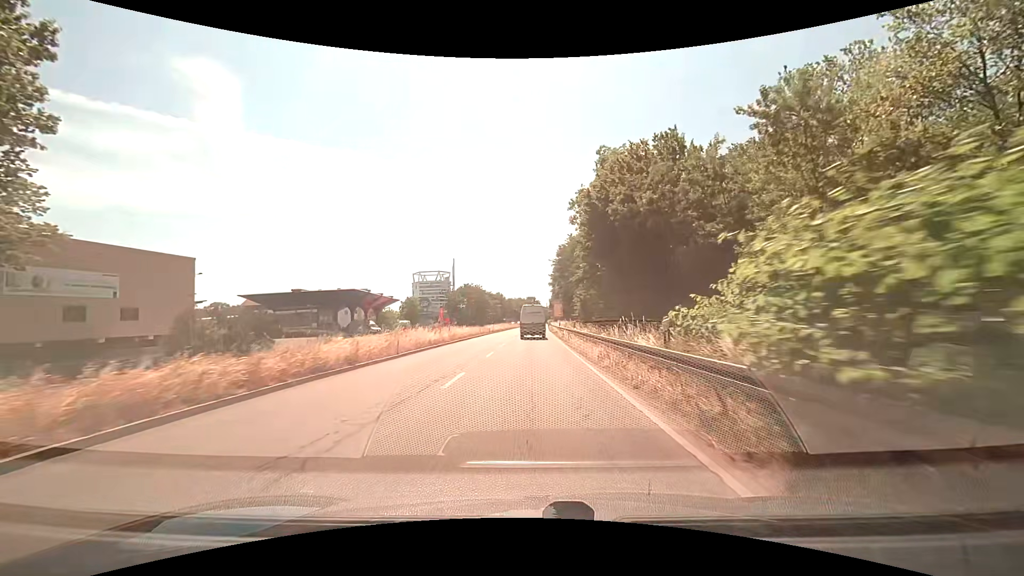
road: primary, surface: asphalt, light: Day
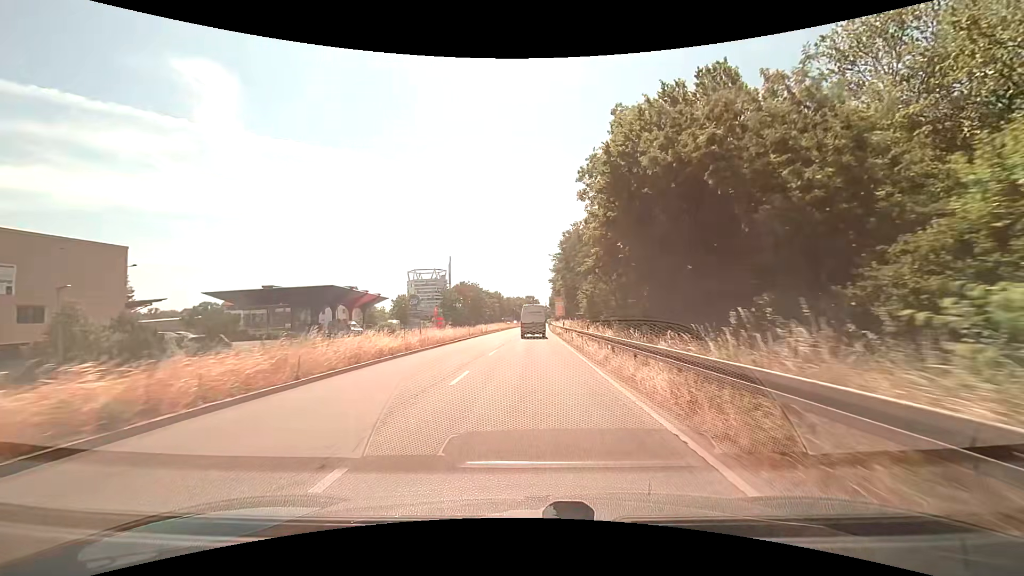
(+0.1, +8.5) m; +1°
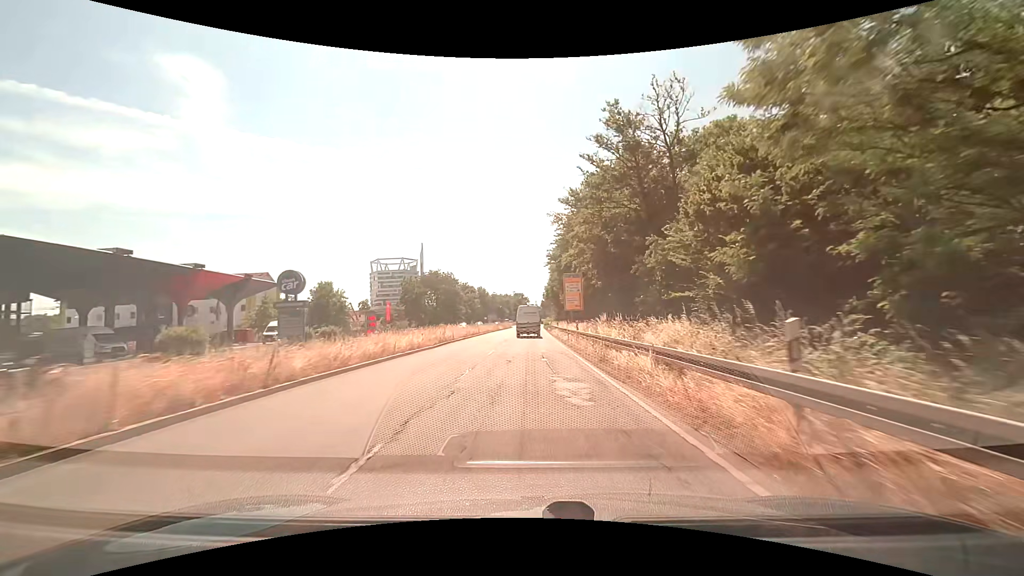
(+0.3, +44.3) m; +1°
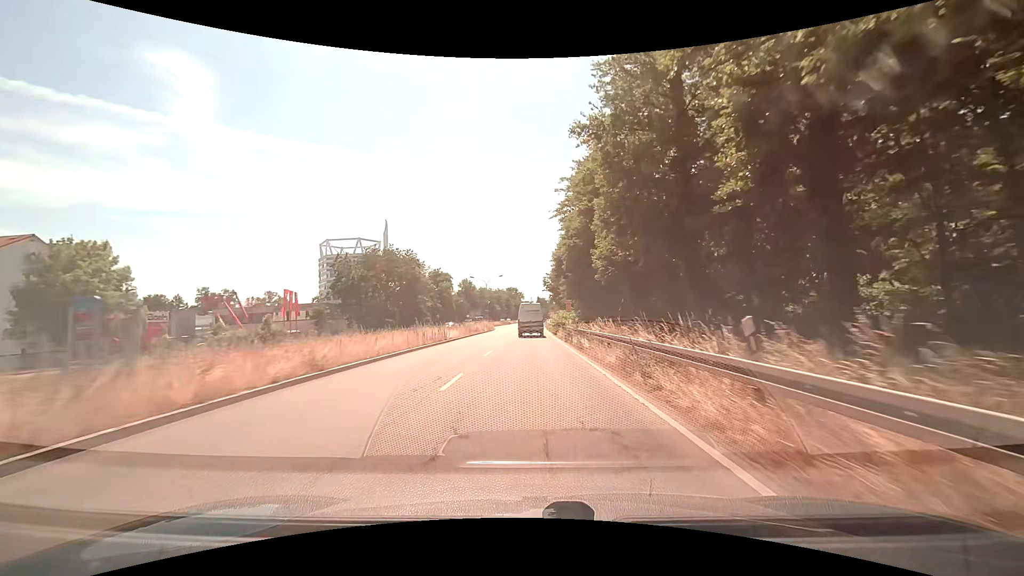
(+0.1, +47.4) m; 0°
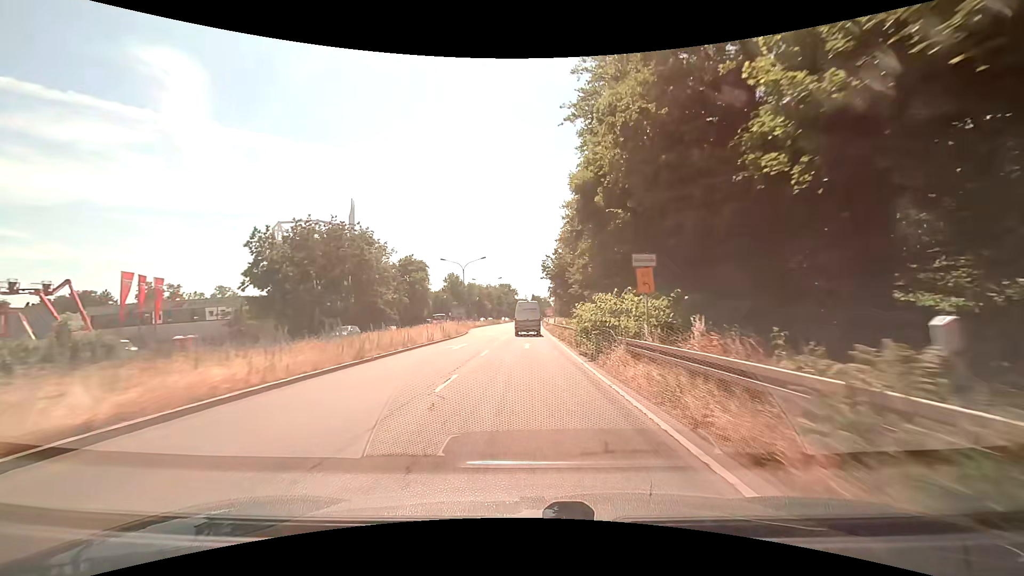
(+0.2, +27.1) m; +1°
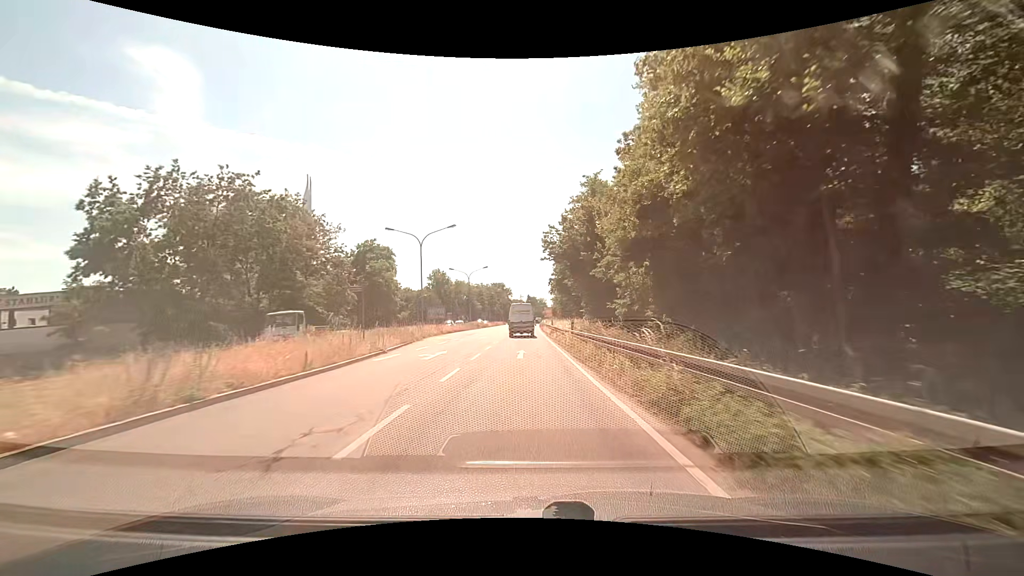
(+0.1, +25.2) m; +1°
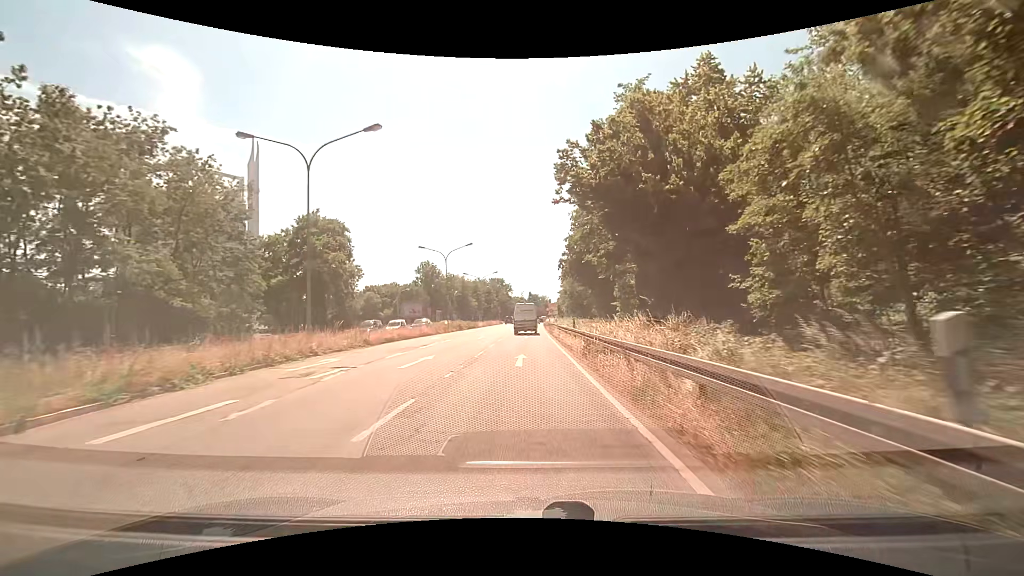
(+0.1, +23.3) m; 0°
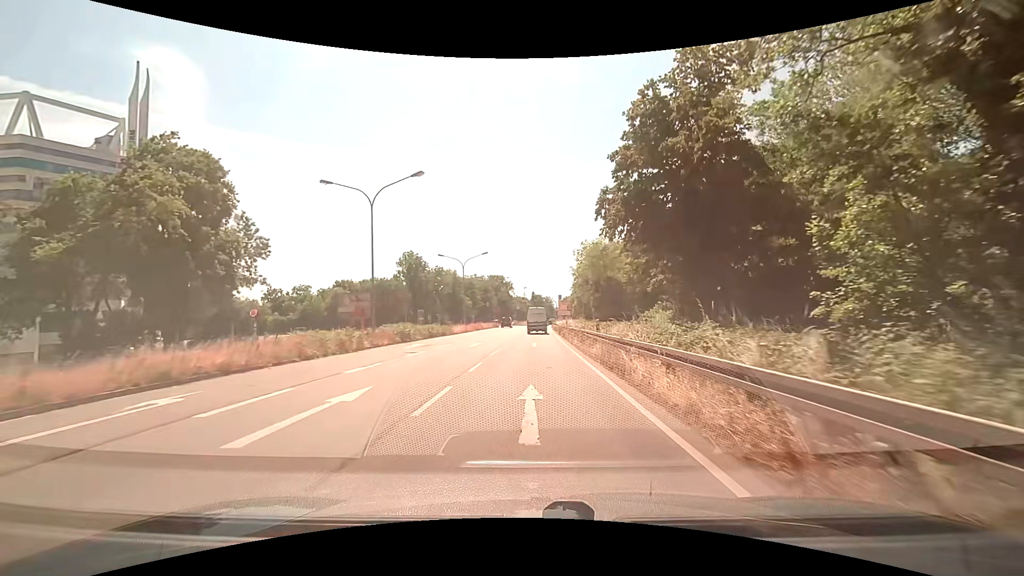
(-0.3, +28.6) m; 0°
(0, +10) (0, +20) (0, +30) (0, +40) (0, +50) (+1, +60) (+1, +70) (+1, +80) (+2, +90) (+2, +100) m
